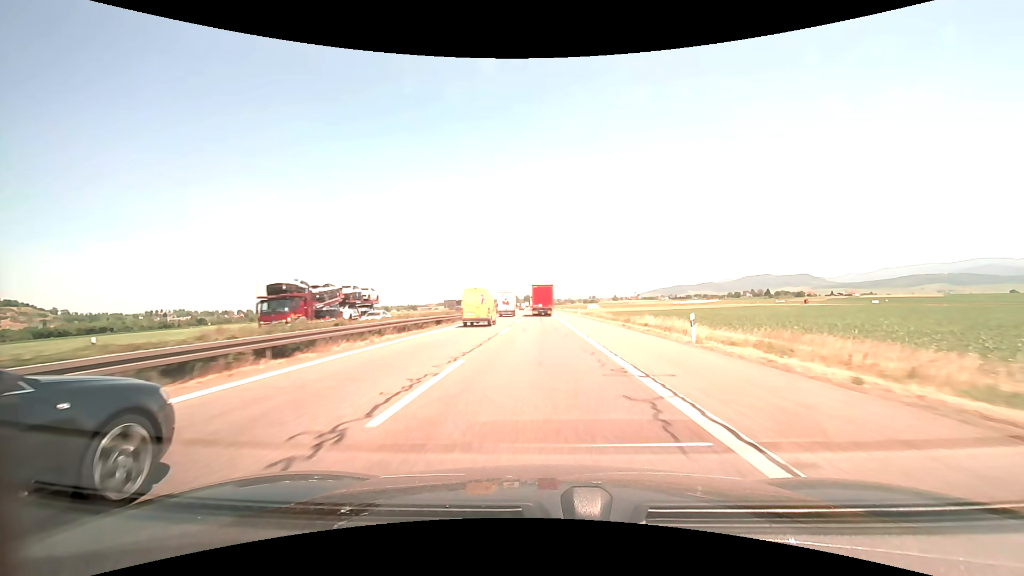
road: motorway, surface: asphalt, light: Day
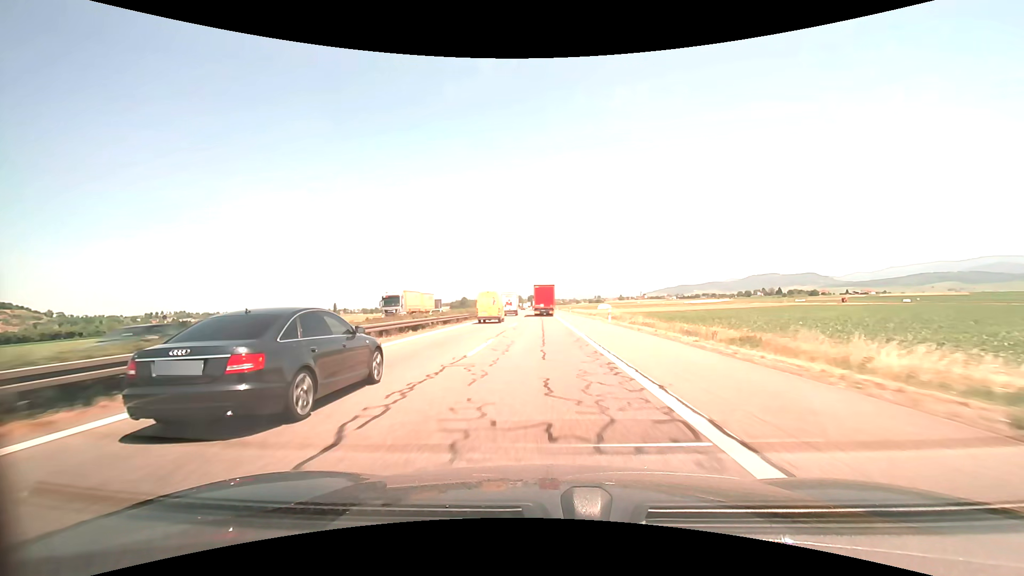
(-0.1, +28.0) m; -1°
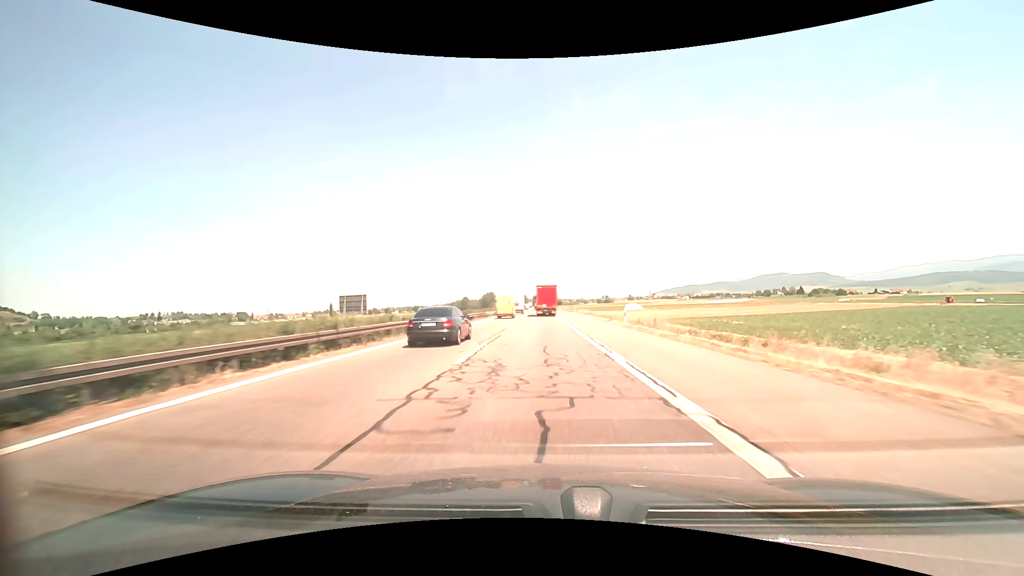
(-0.4, +55.7) m; -1°
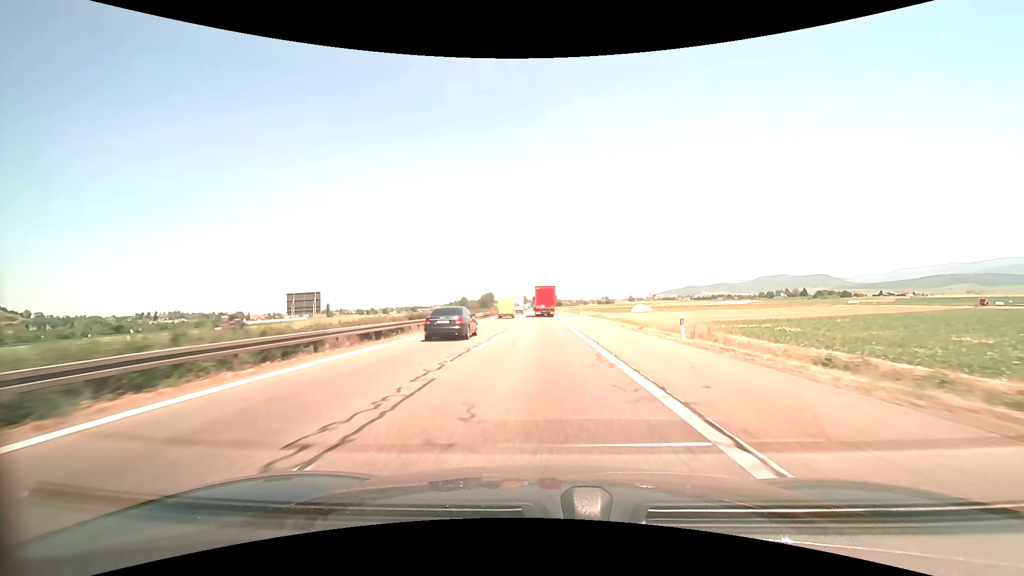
(0.0, +14.0) m; 0°
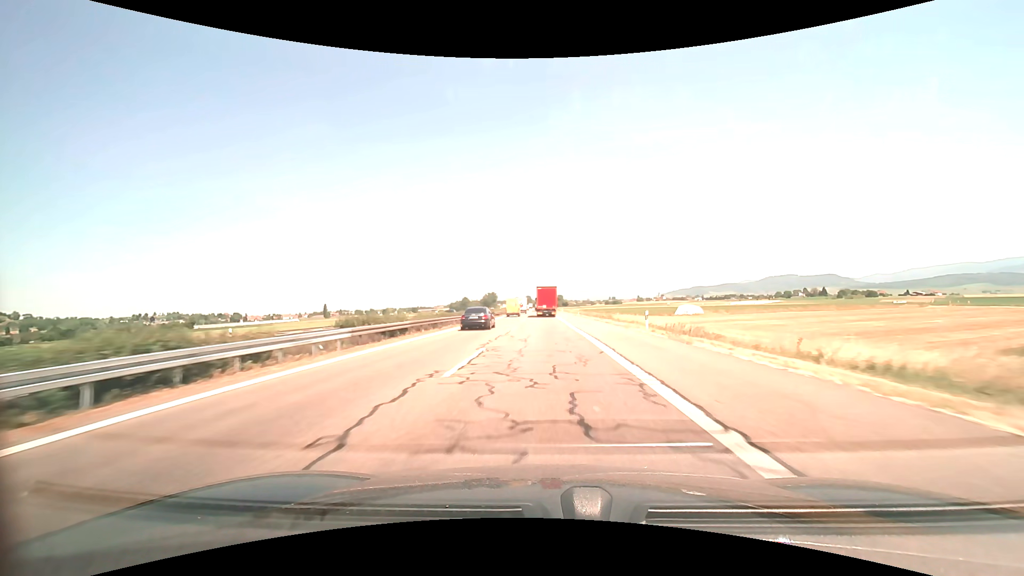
(-0.3, +42.3) m; -1°
